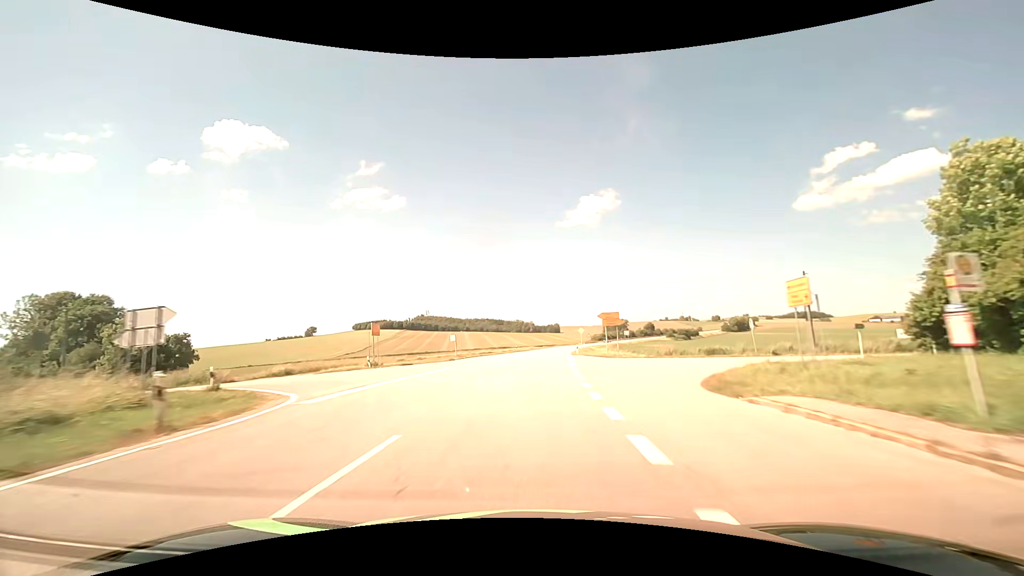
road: secondary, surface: asphalt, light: Day
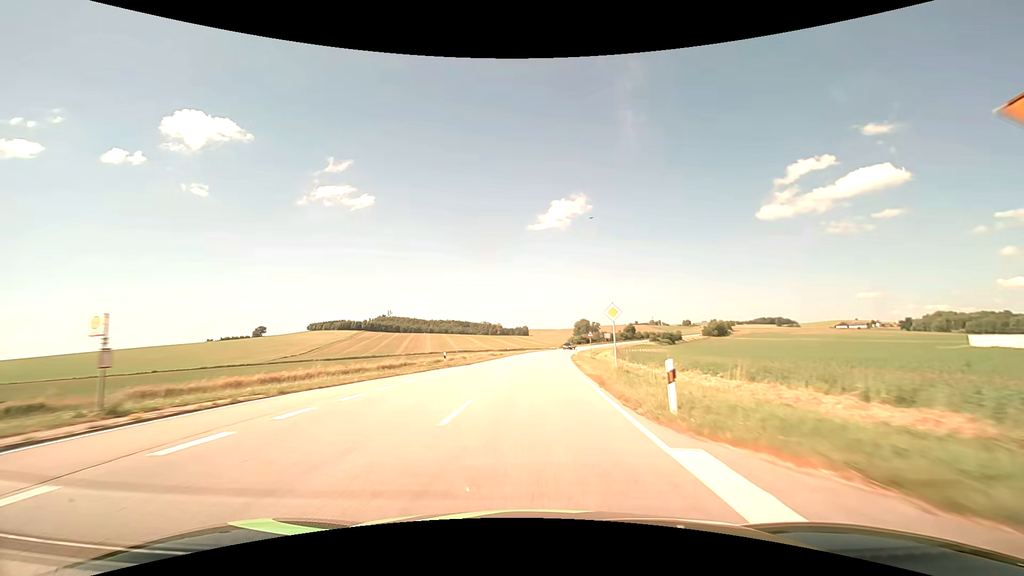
(+1.2, +42.6) m; +3°
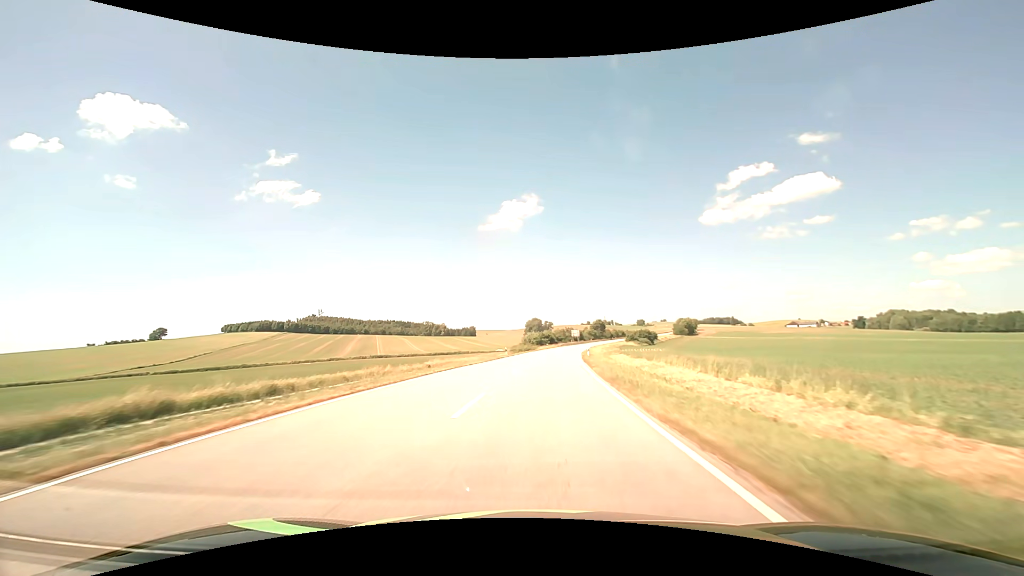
(+3.8, +71.2) m; +6°
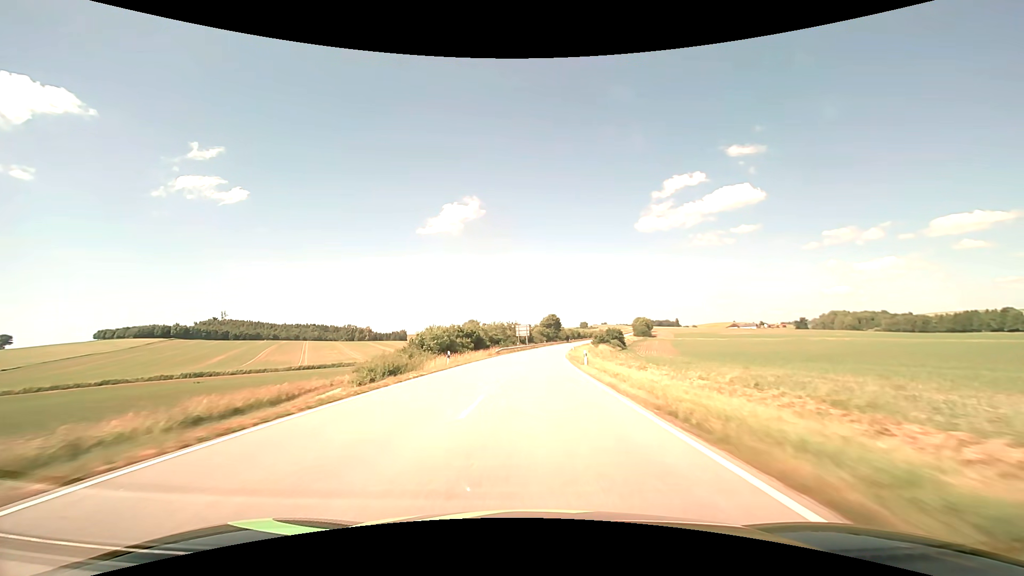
(+4.6, +71.7) m; +7°
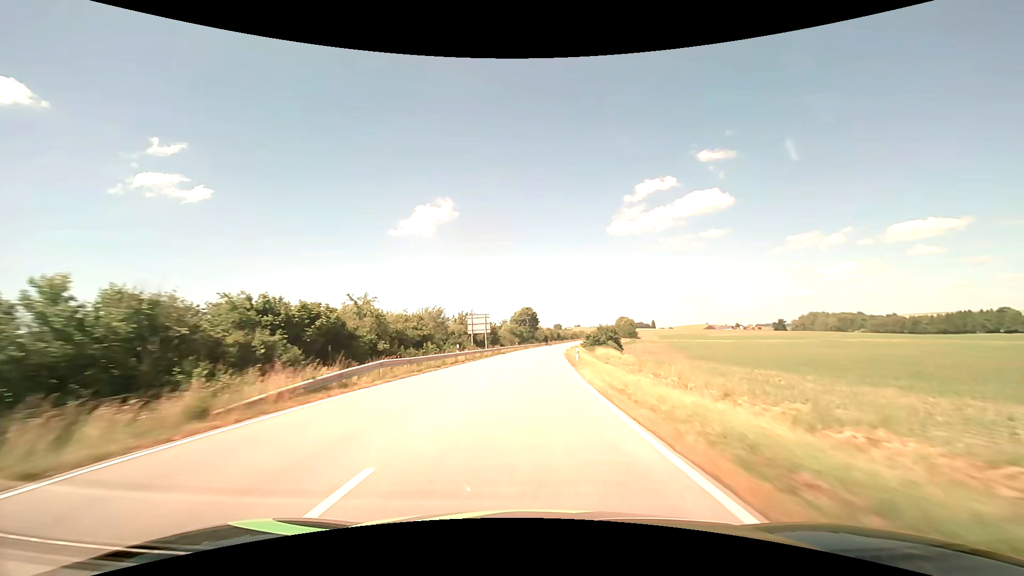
(+1.2, +43.6) m; +3°
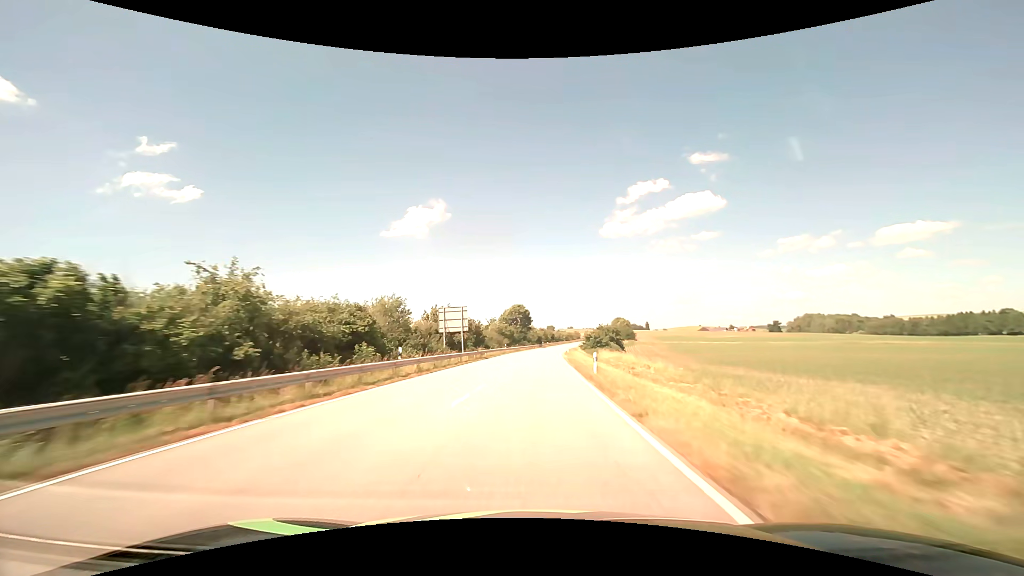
(+0.1, +14.6) m; +1°
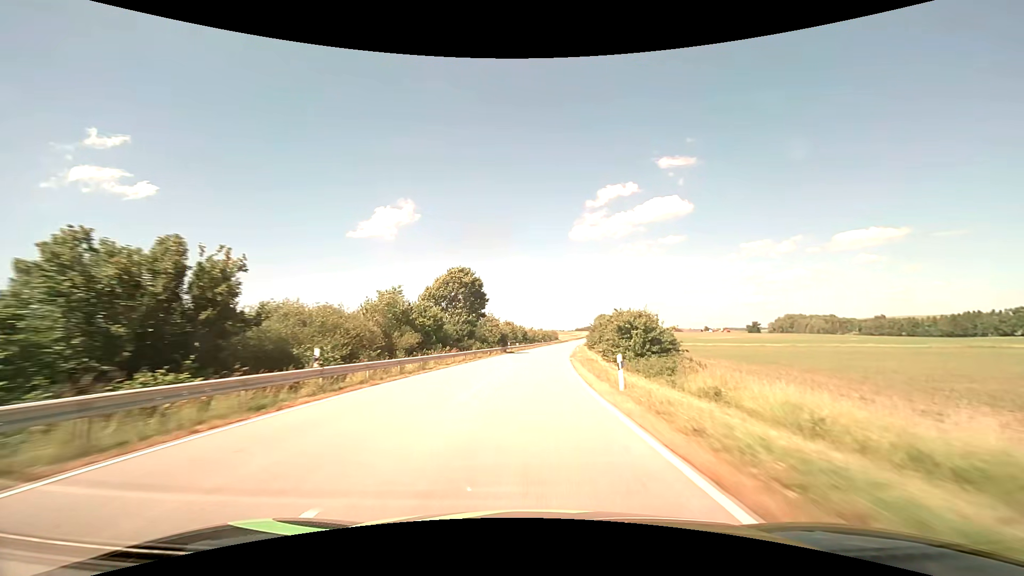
(+1.6, +58.5) m; +4°
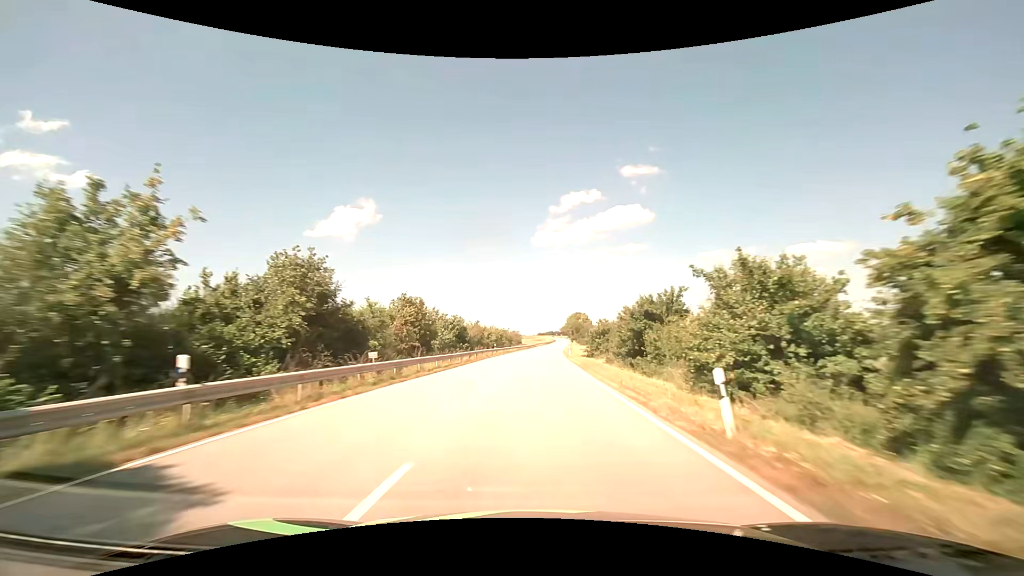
(+2.1, +58.4) m; +4°
